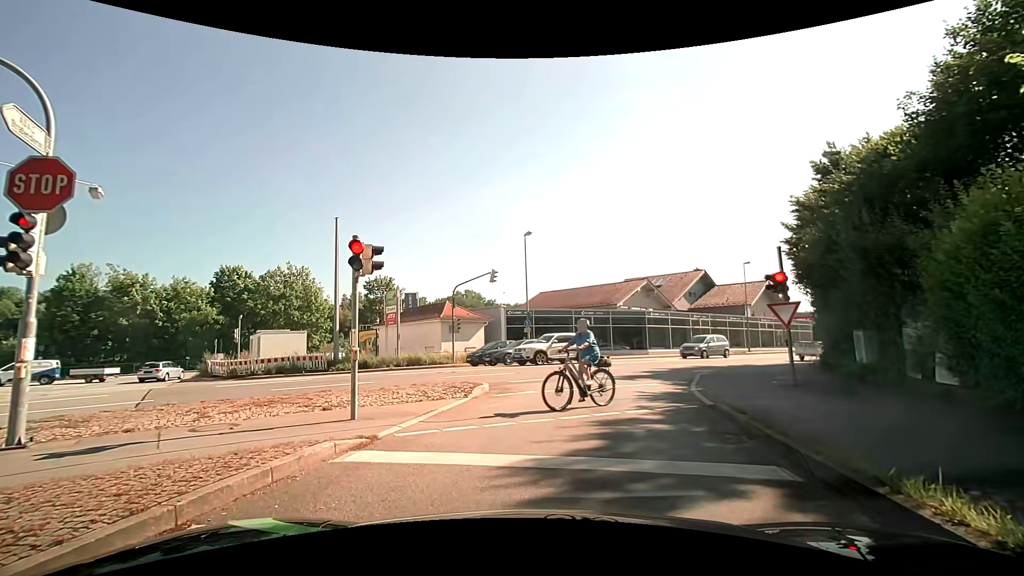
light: Day
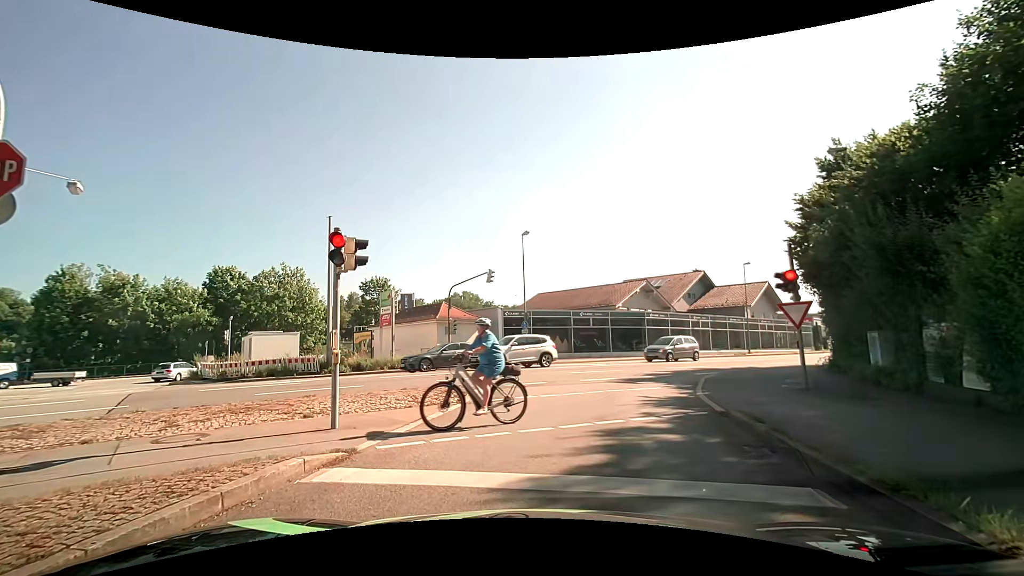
(0.0, +0.7) m; 0°
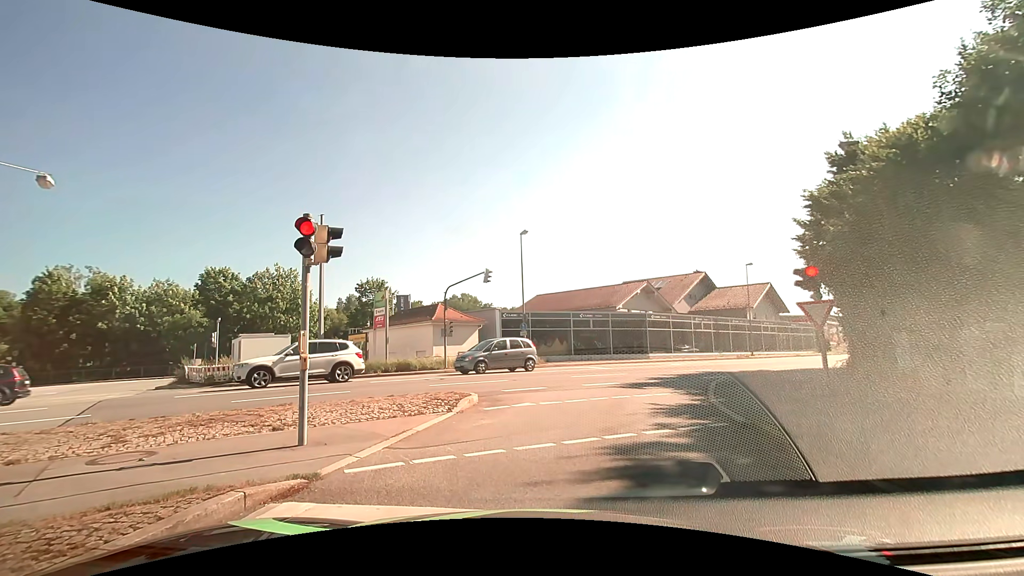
(0.0, +1.1) m; 0°
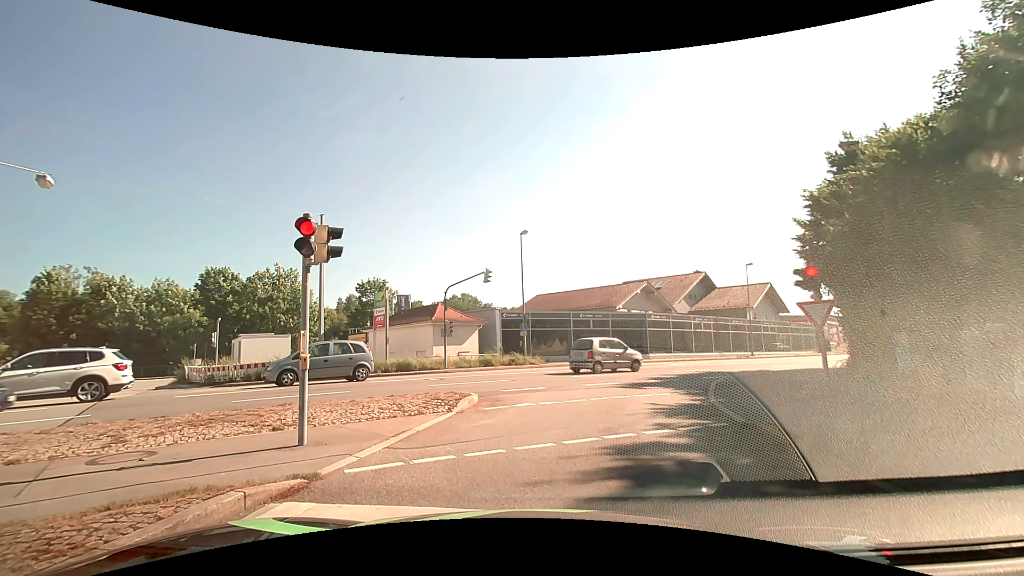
(0.0, +0.1) m; 0°
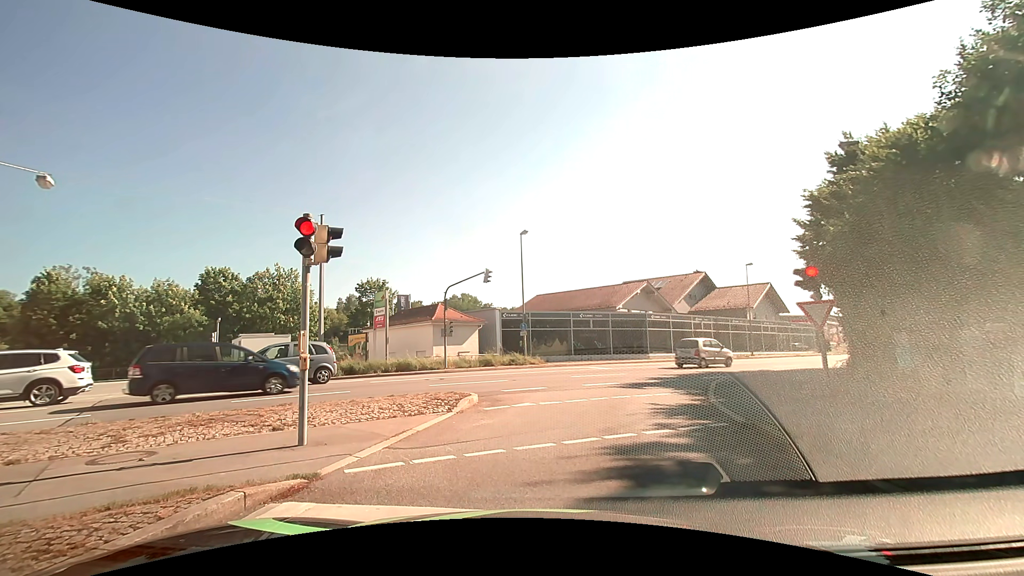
(0.0, 0.0) m; 0°
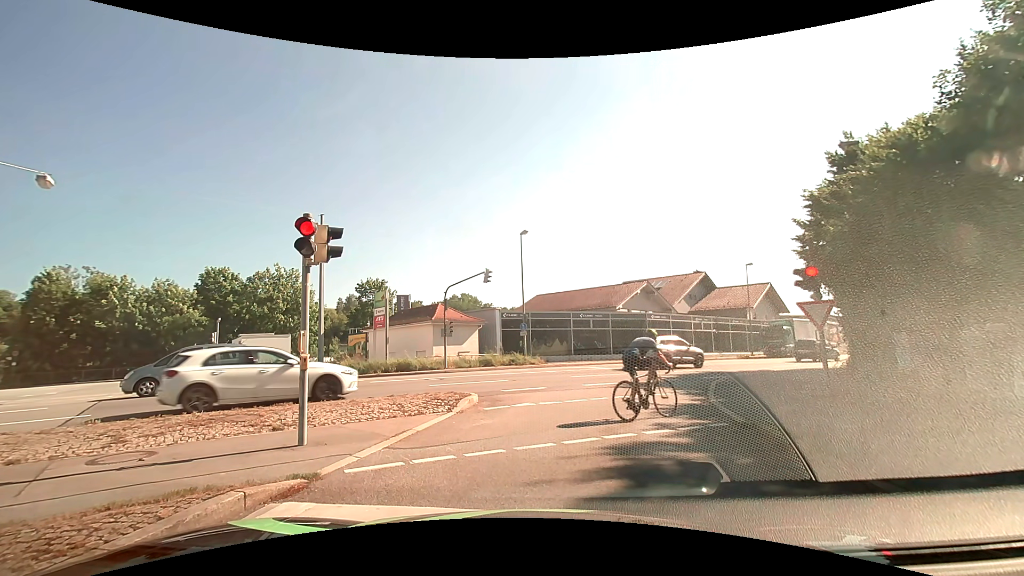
(0.0, 0.0) m; 0°
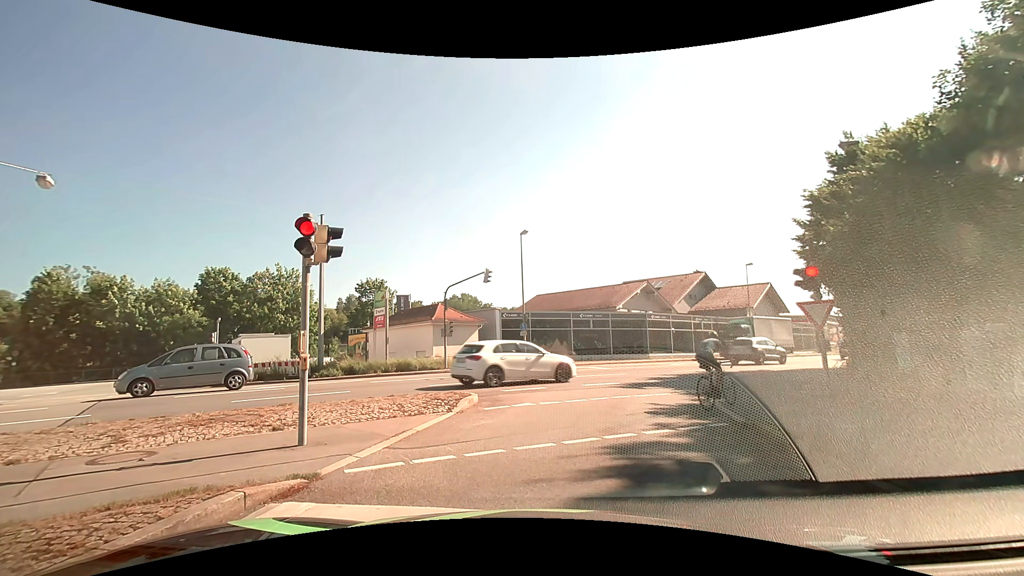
(0.0, 0.0) m; 0°
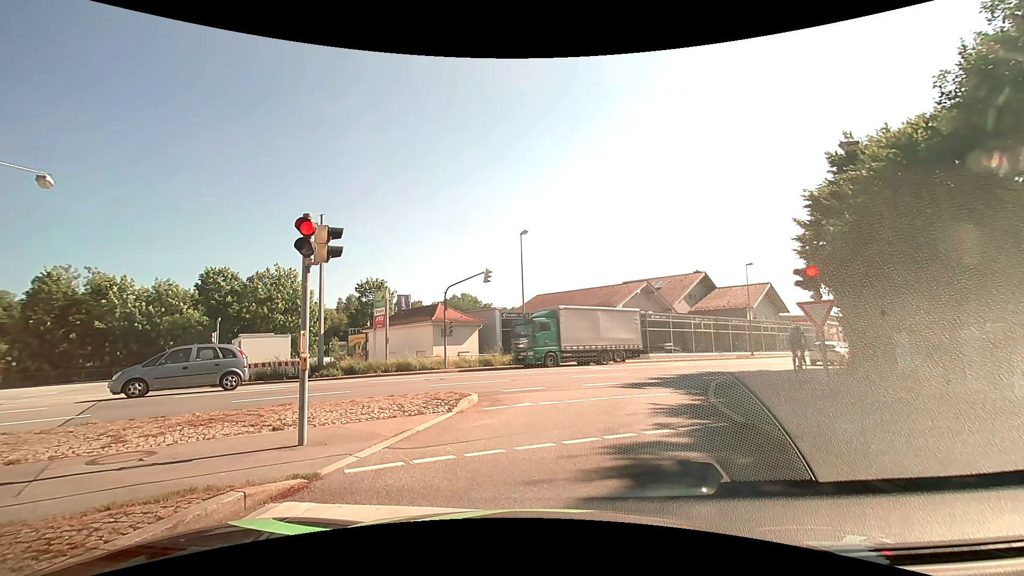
(0.0, 0.0) m; 0°
